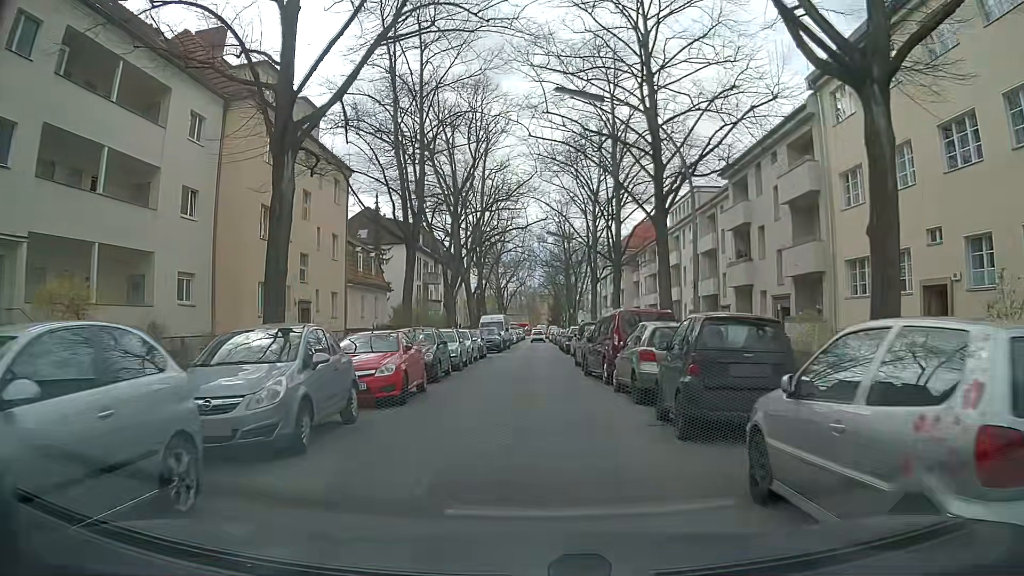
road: residential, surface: asphalt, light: Day
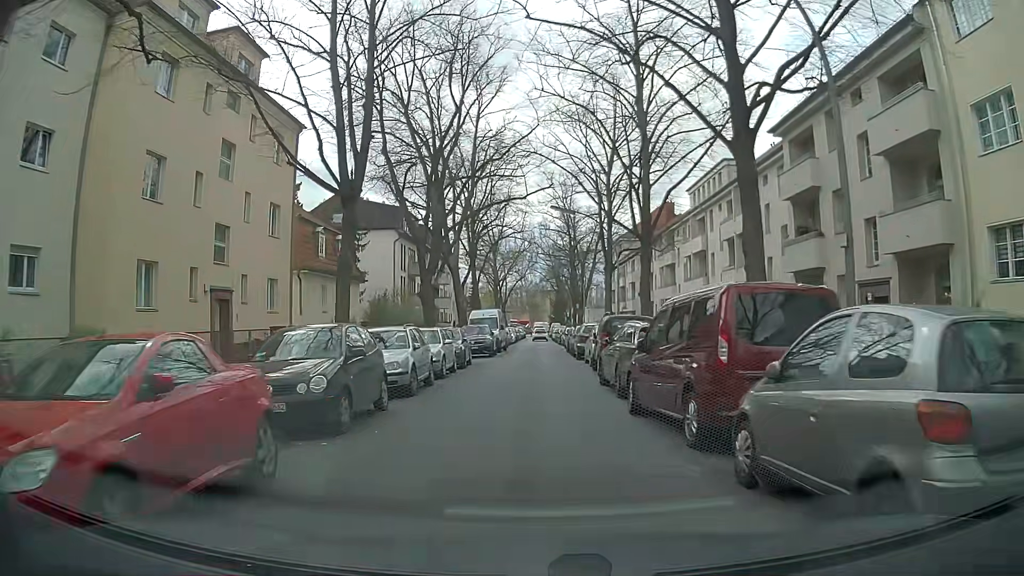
(+0.1, +9.0) m; 0°
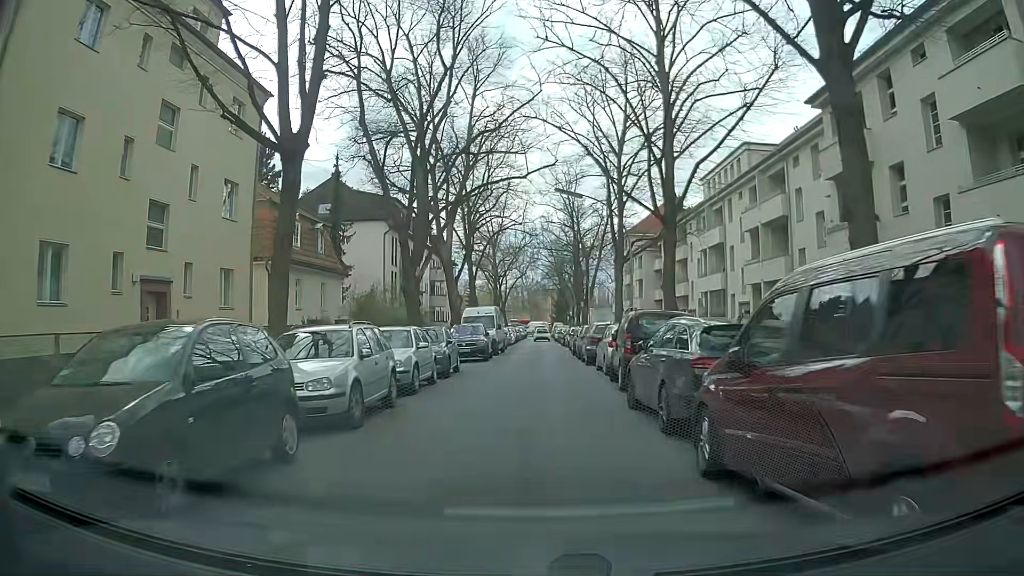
(0.0, +4.6) m; +1°
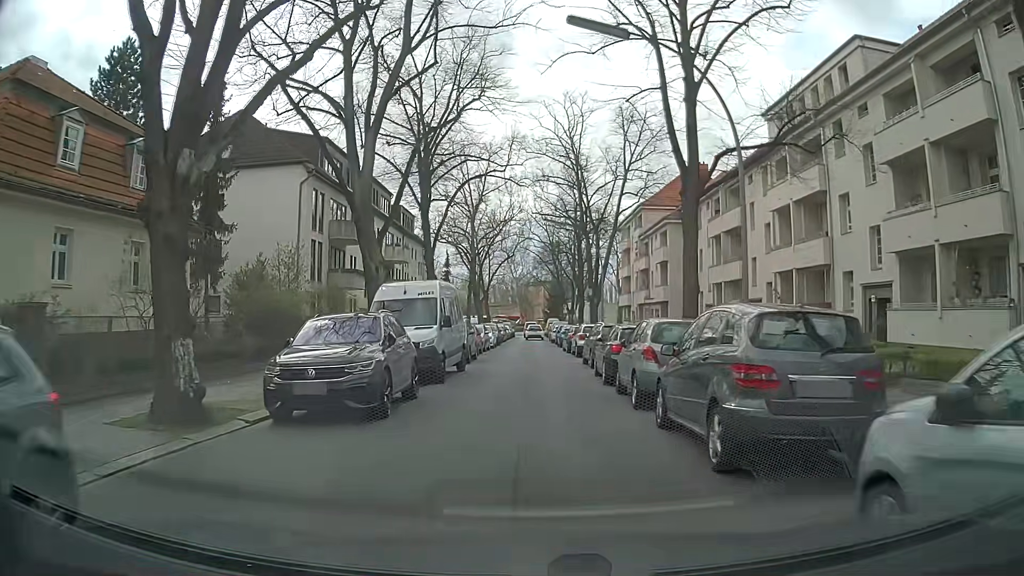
(-0.1, +18.4) m; +1°
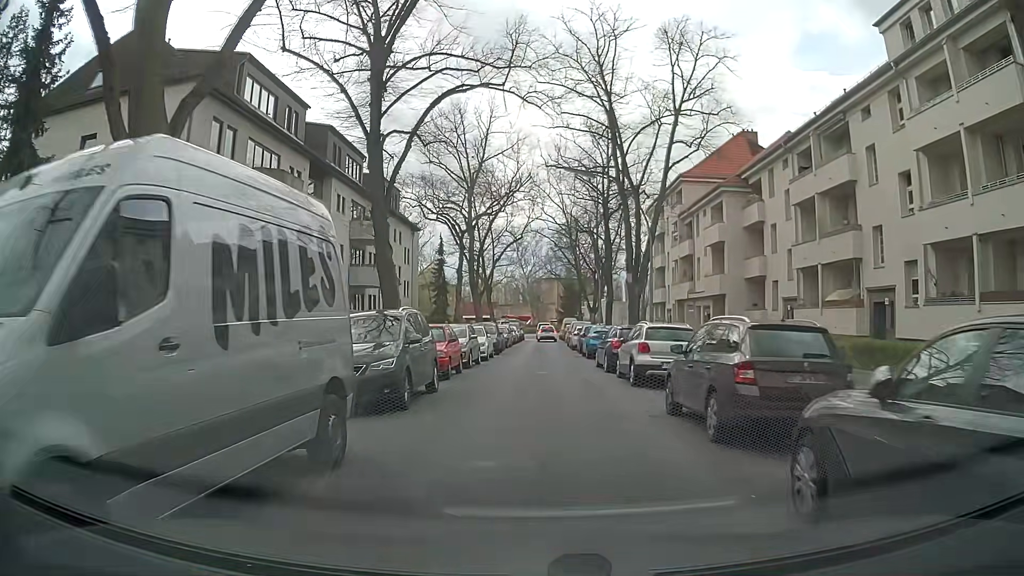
(-0.2, +13.9) m; -1°
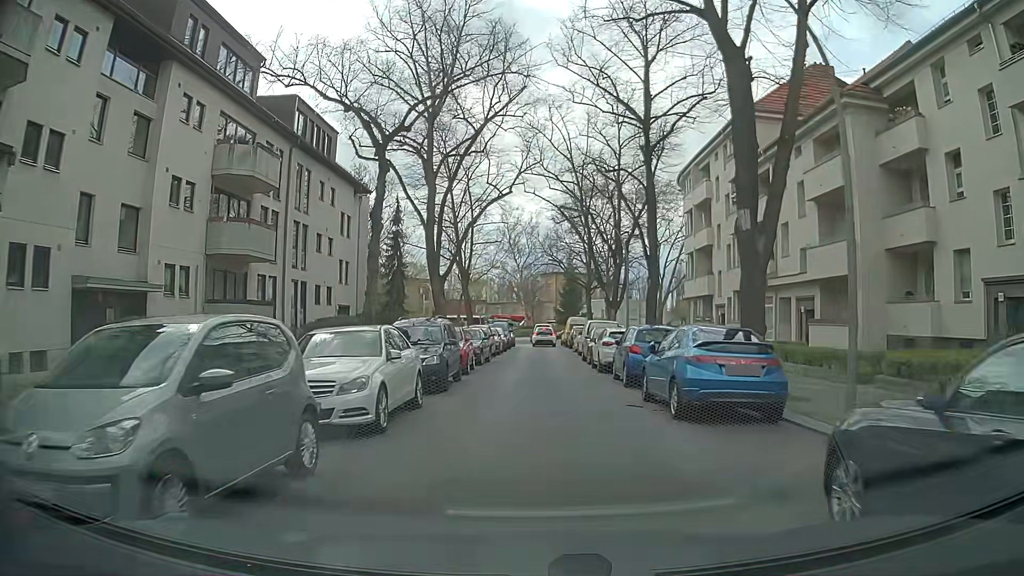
(0.0, +18.5) m; 0°
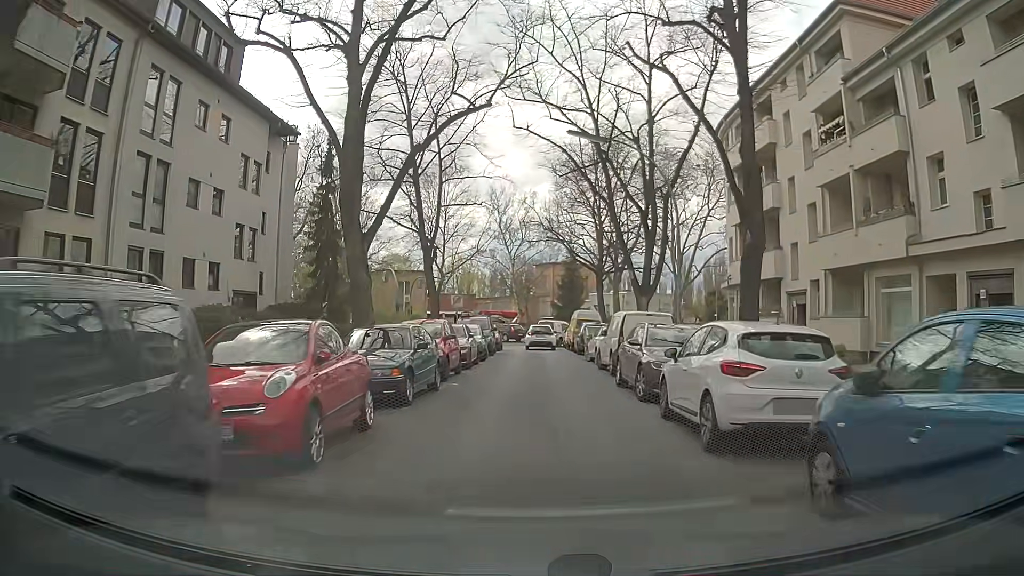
(0.0, +13.8) m; 0°
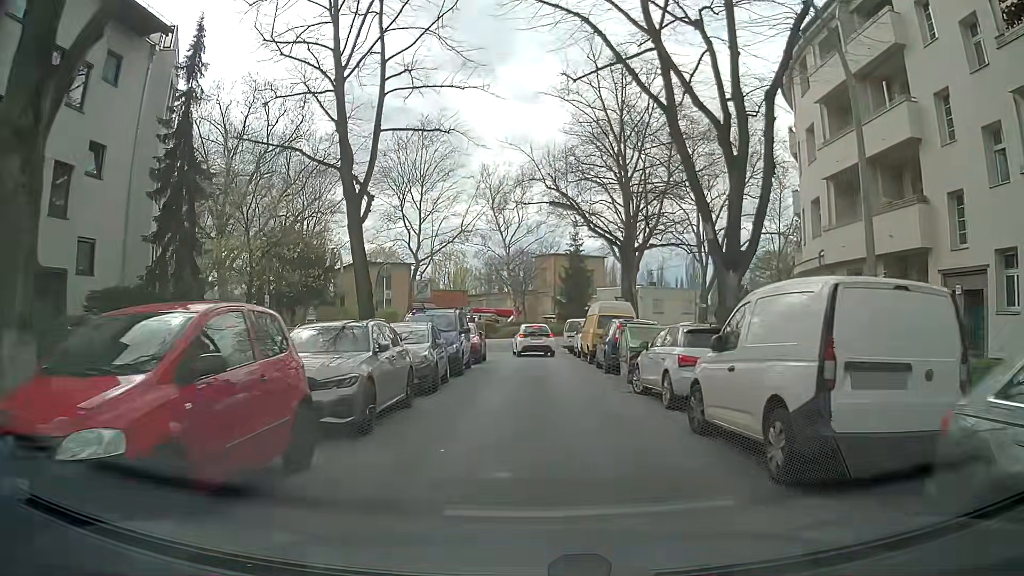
(0.0, +13.0) m; 0°
